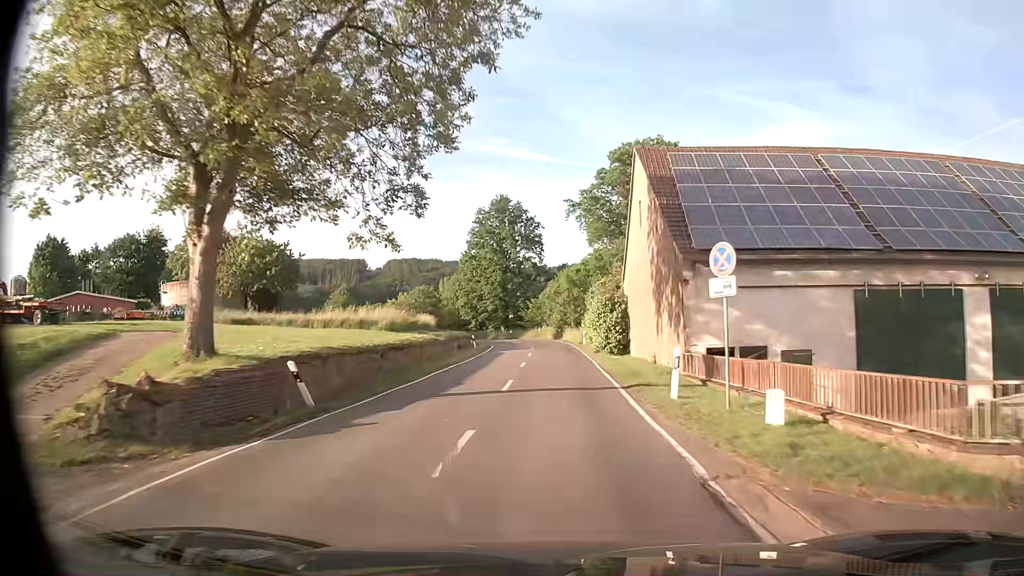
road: secondary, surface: asphalt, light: Day
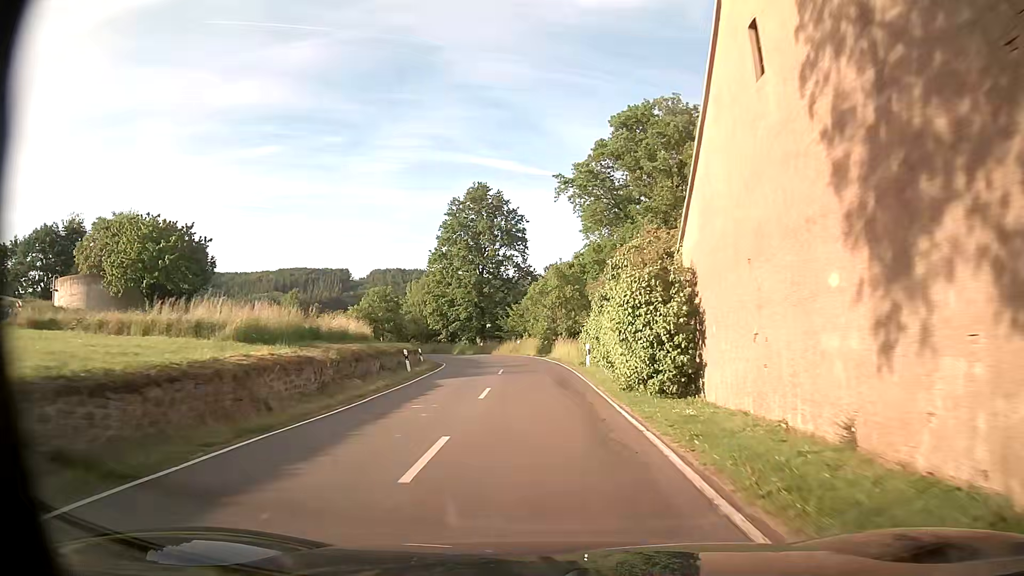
(+0.3, +18.0) m; +1°
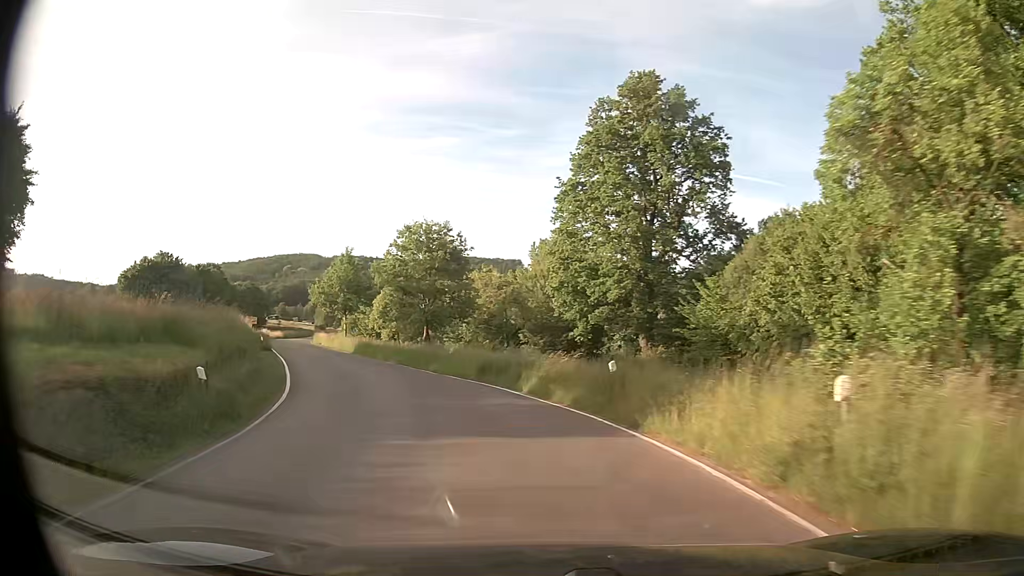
(-2.3, +42.3) m; -14°
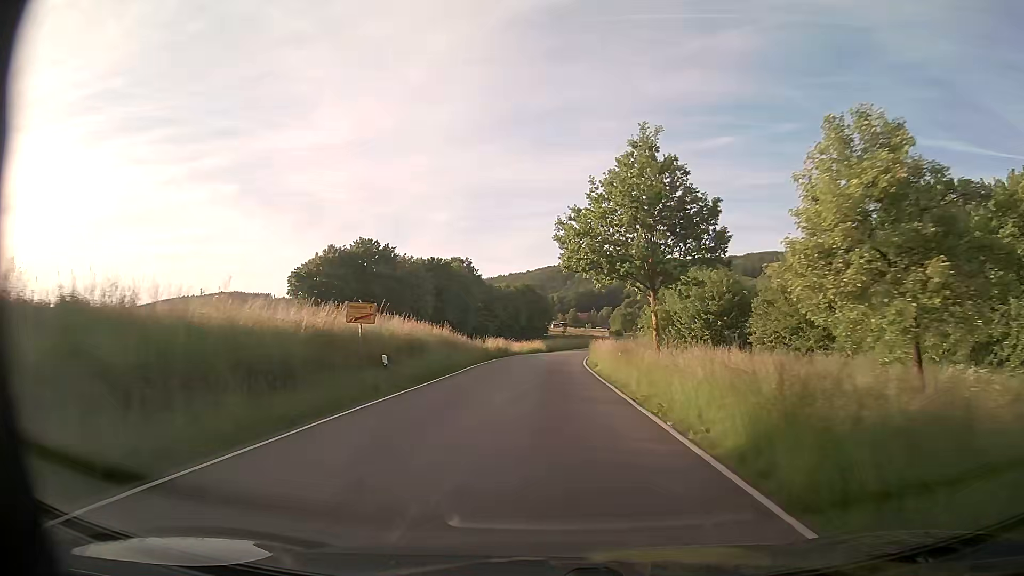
(-12.4, +40.2) m; -26°
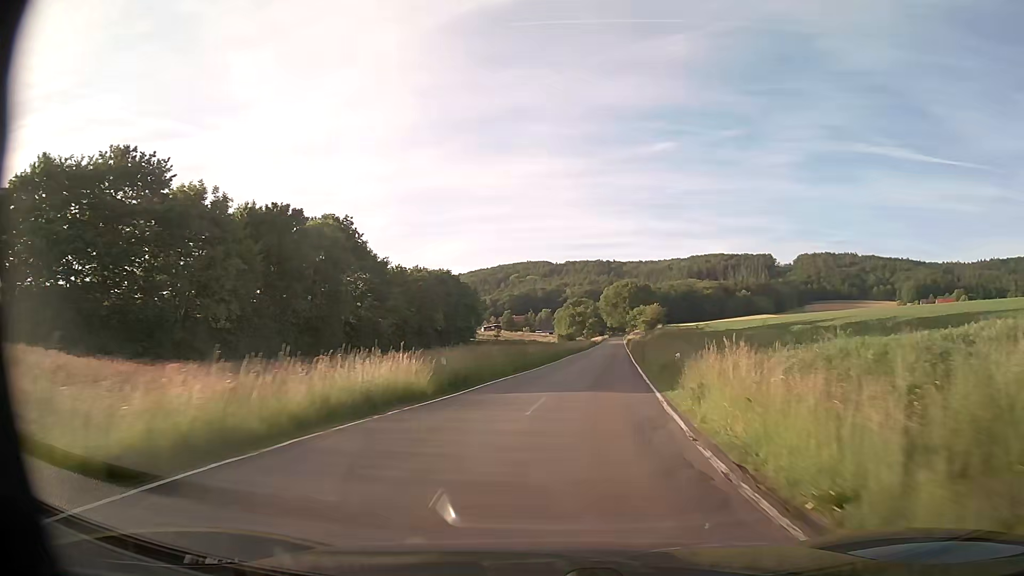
(+0.7, +49.3) m; +5°
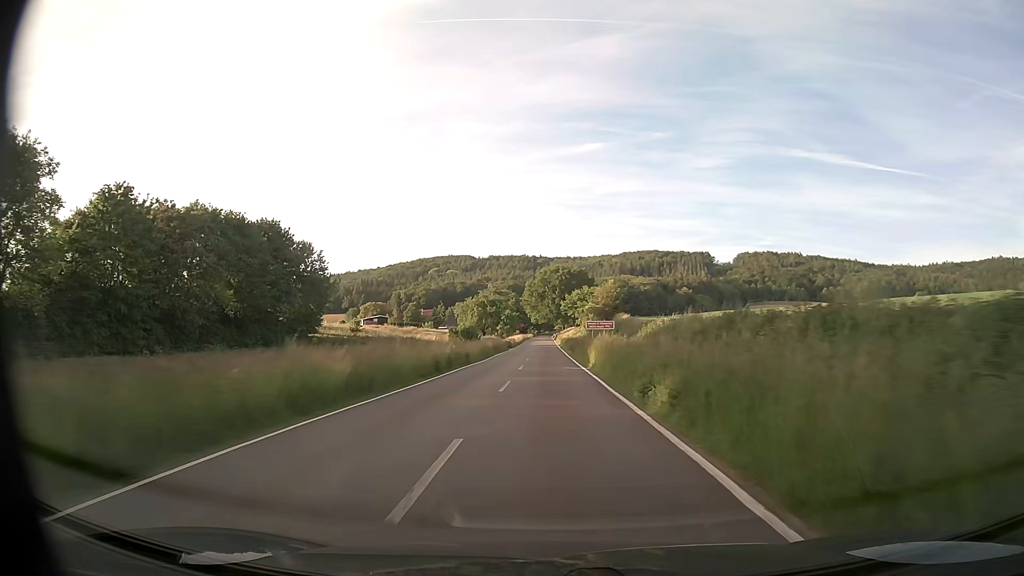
(+5.5, +55.5) m; +7°
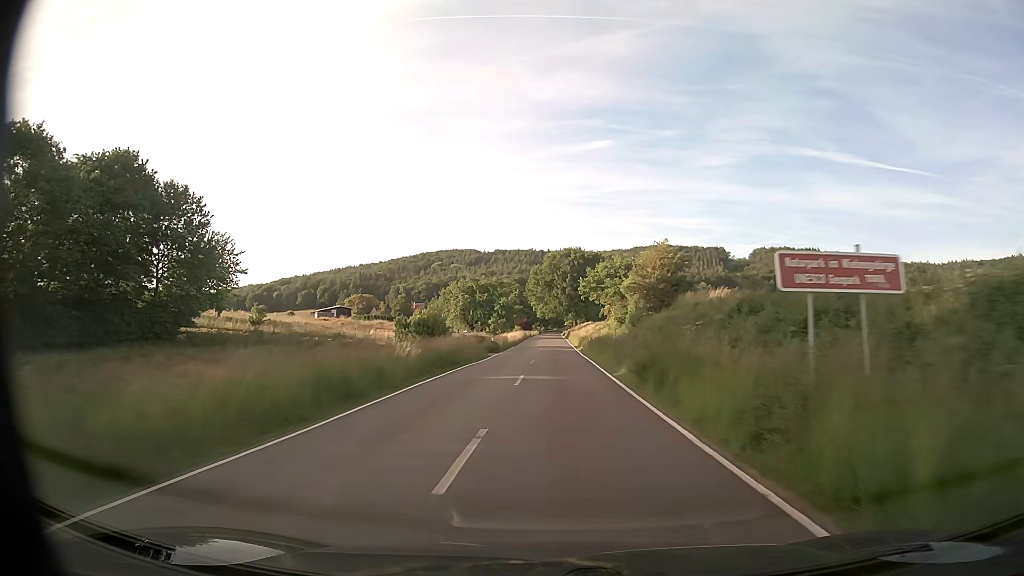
(-0.4, +35.0) m; -1°
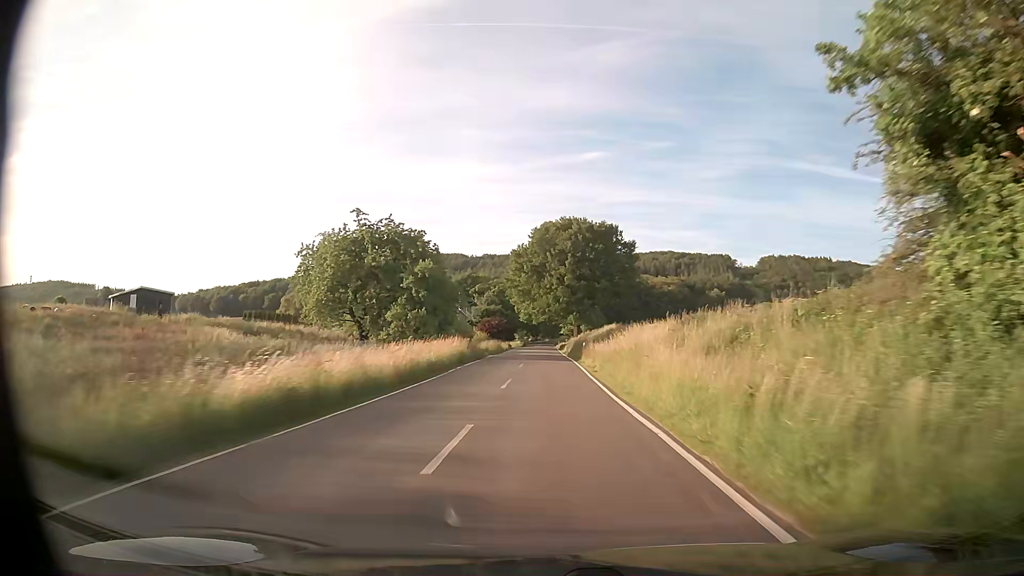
(+0.9, +59.0) m; +1°
(0, +10) (0, +20) (0, +30) (0, +40) (0, +50) (0, +60) (0, +70) (+1, +80) (+1, +90) (+1, +100) m
